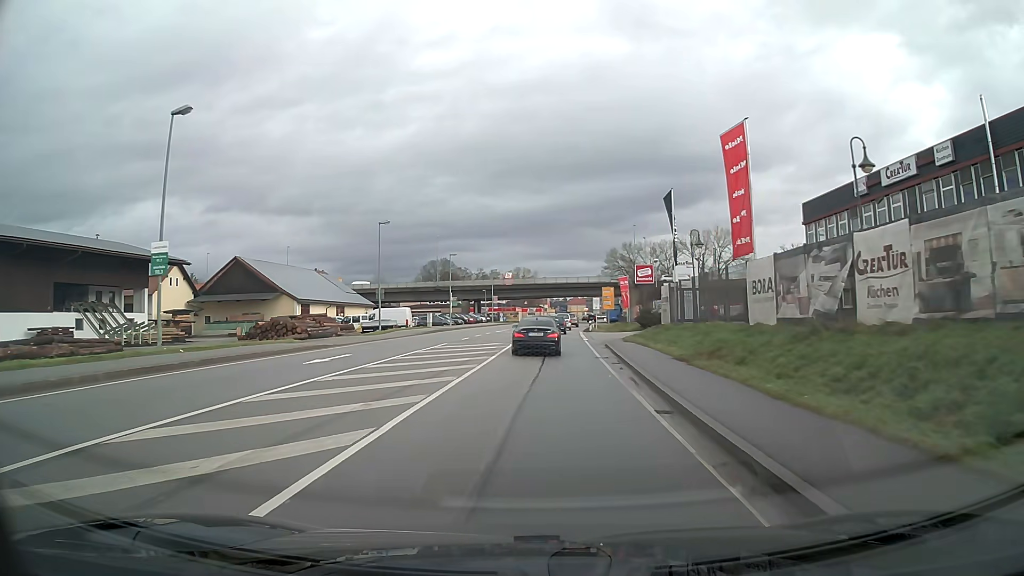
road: primary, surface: asphalt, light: Day
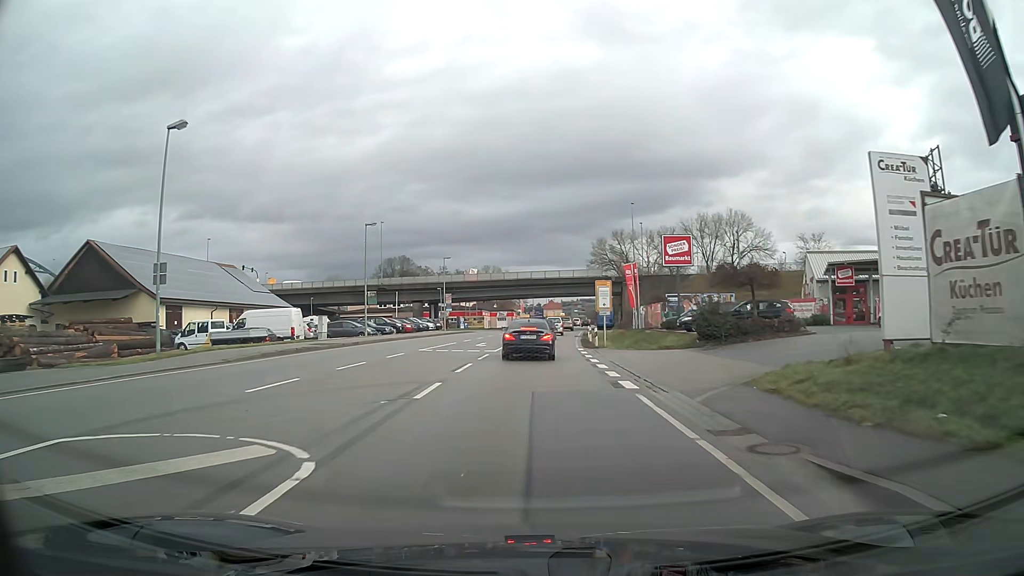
(+0.6, +27.5) m; +2°
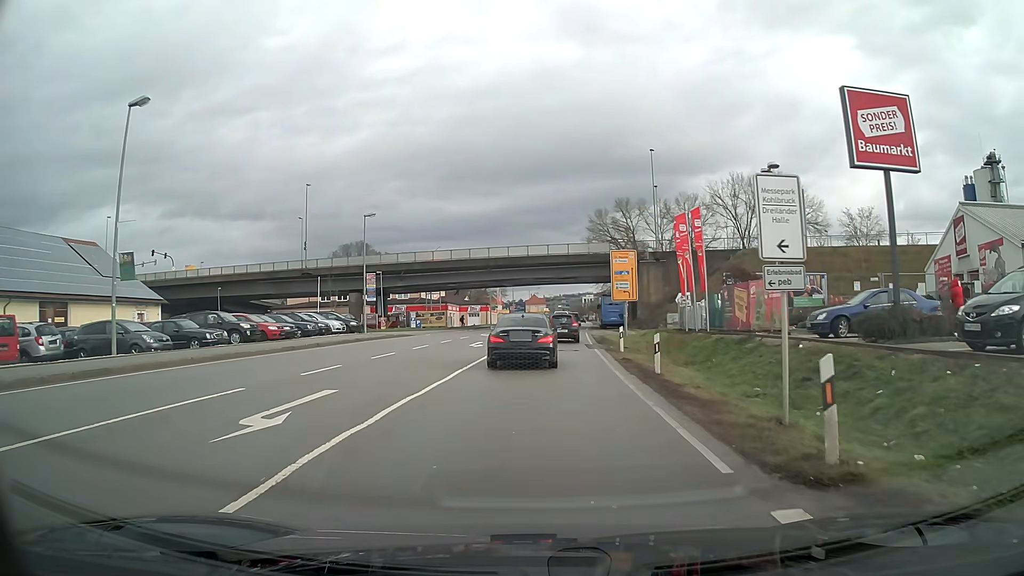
(+0.4, +28.1) m; +2°
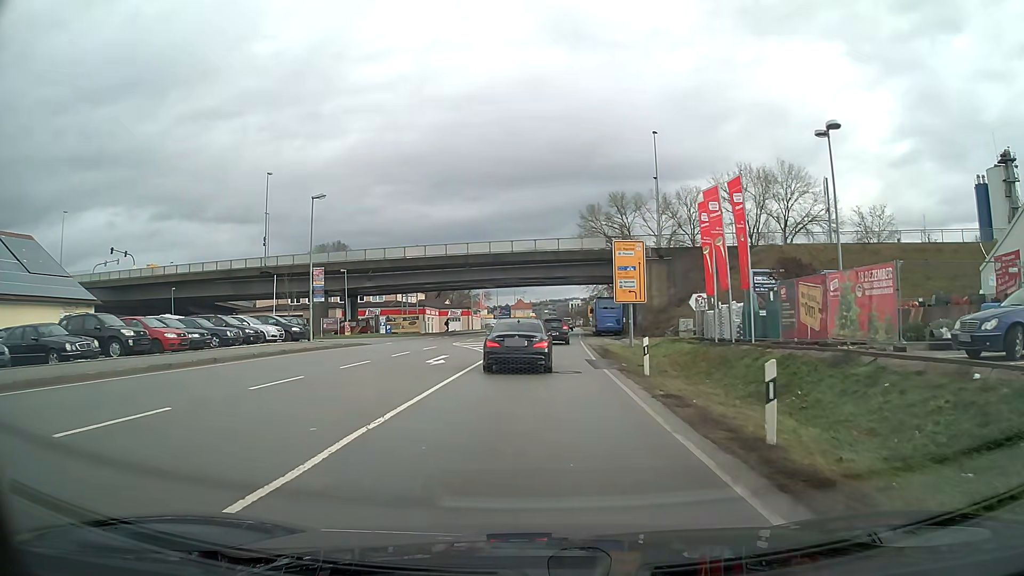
(+0.1, +8.5) m; +1°
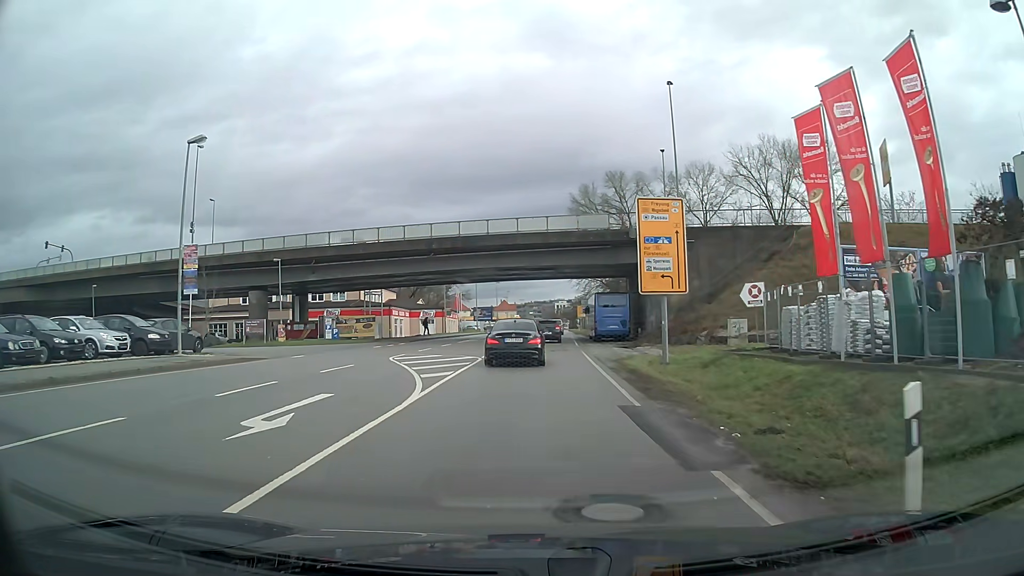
(+0.2, +13.2) m; +1°
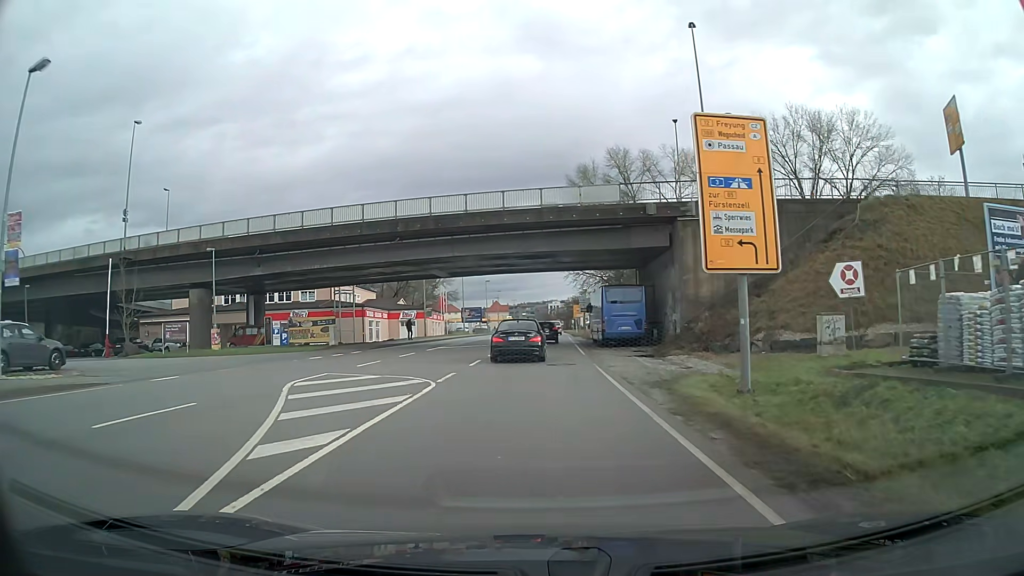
(0.0, +9.8) m; 0°
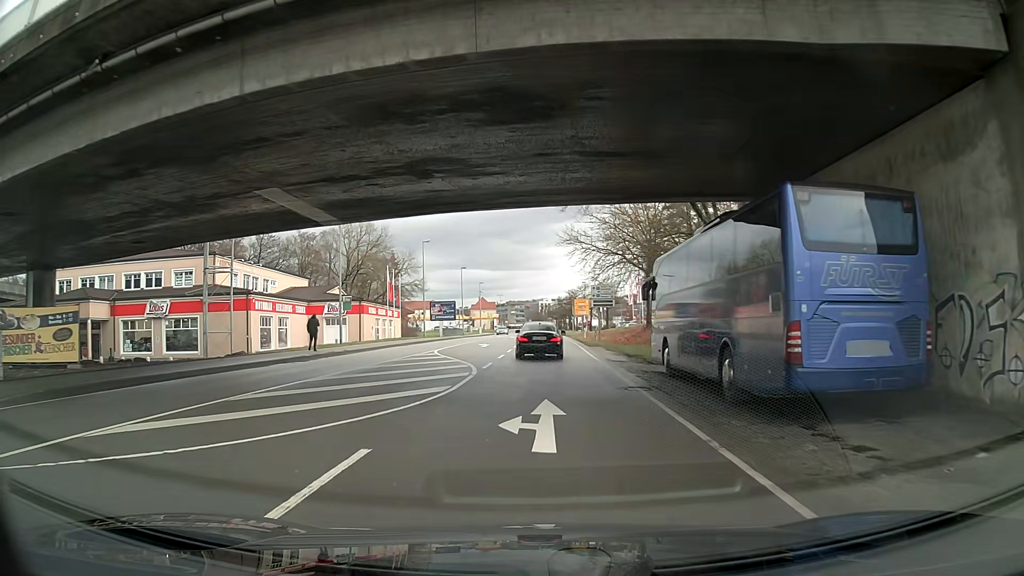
(+0.2, +28.6) m; +1°
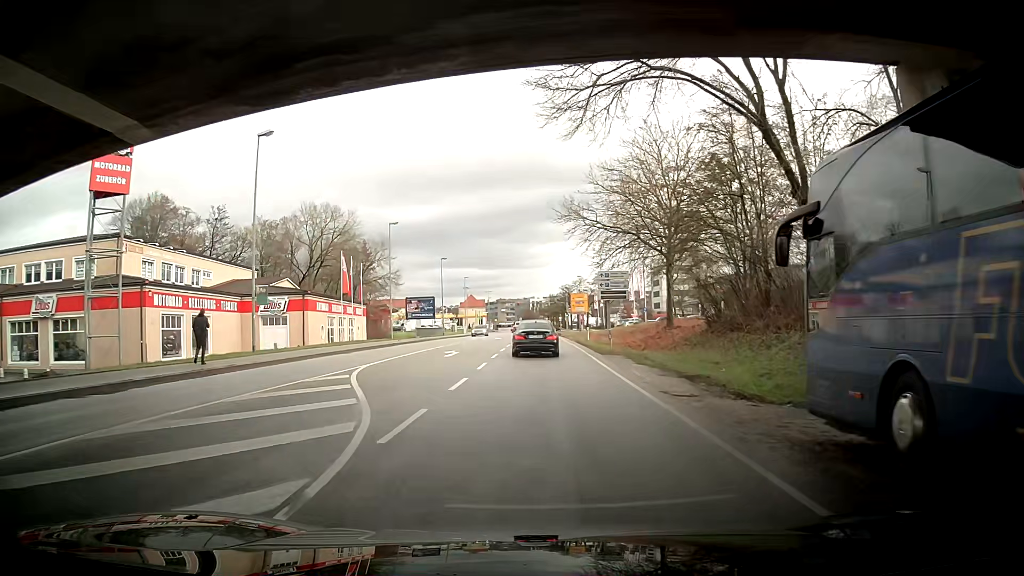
(0.0, +12.6) m; 0°
